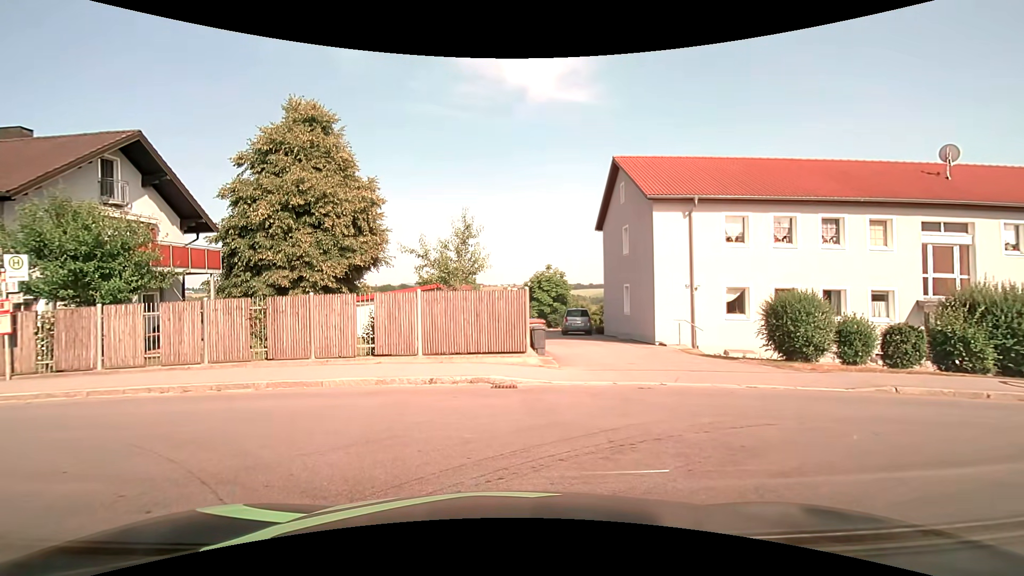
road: tertiary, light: Day
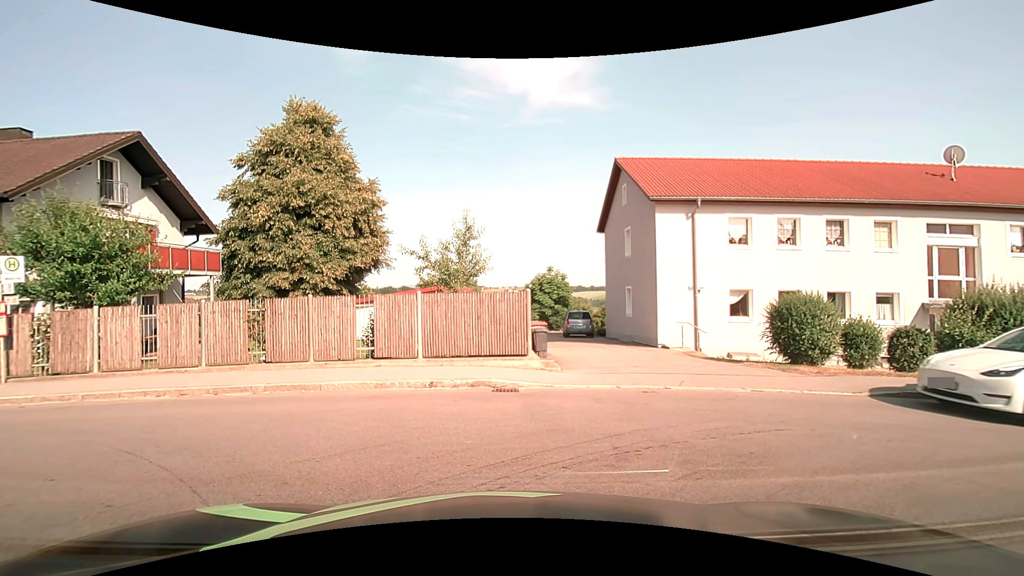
(0.0, +0.2) m; 0°
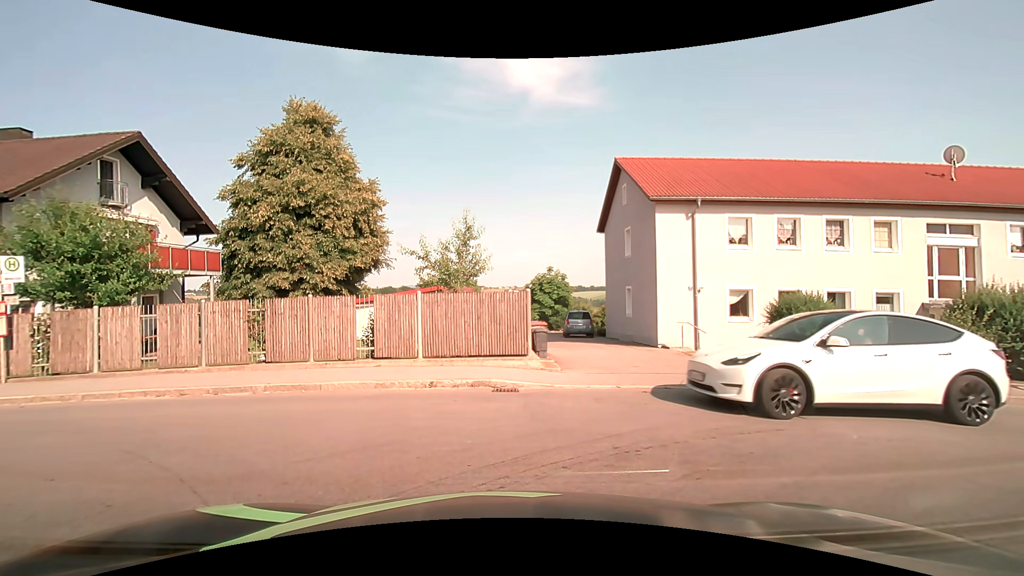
(0.0, 0.0) m; 0°
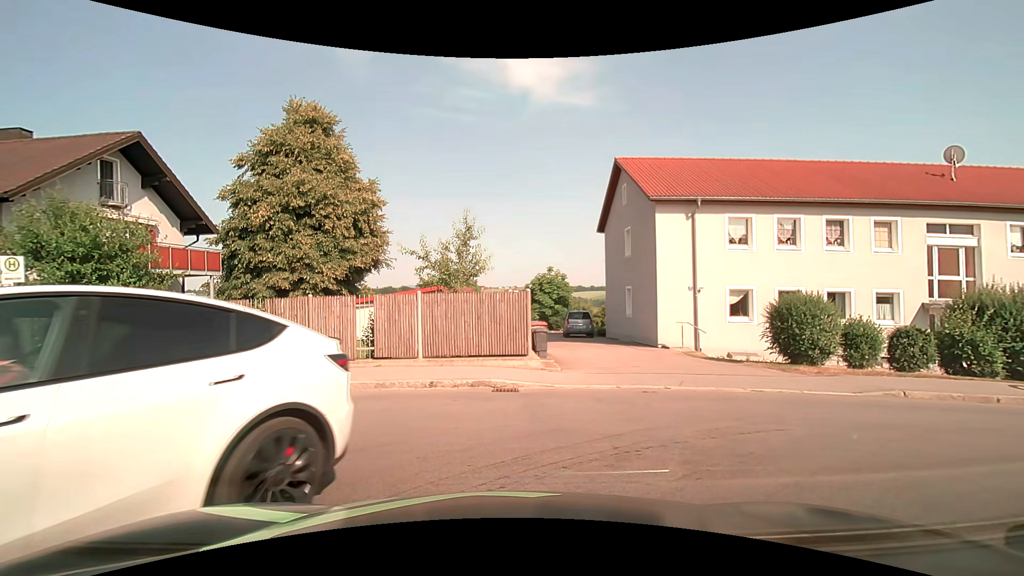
(0.0, 0.0) m; 0°
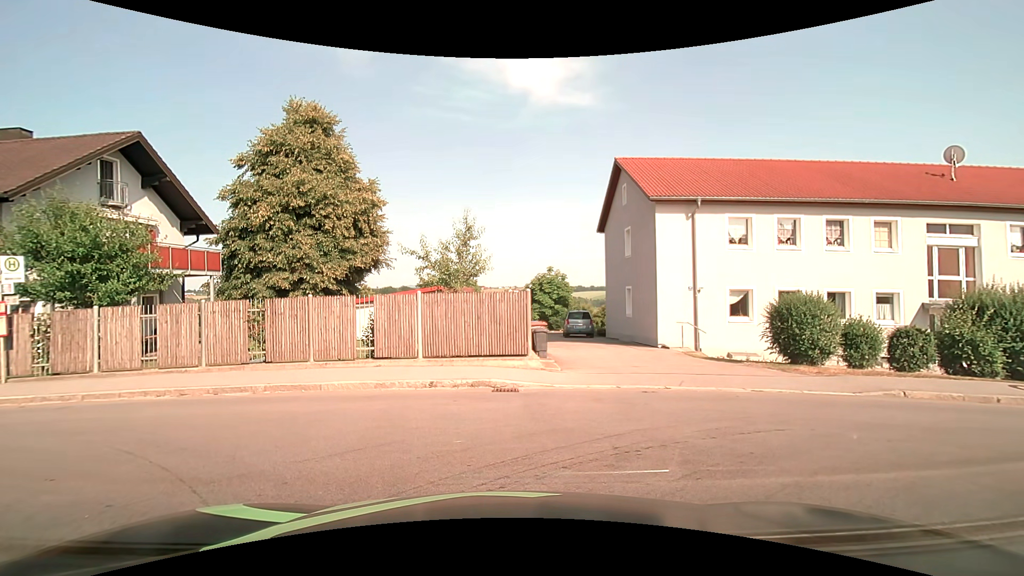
(0.0, 0.0) m; 0°
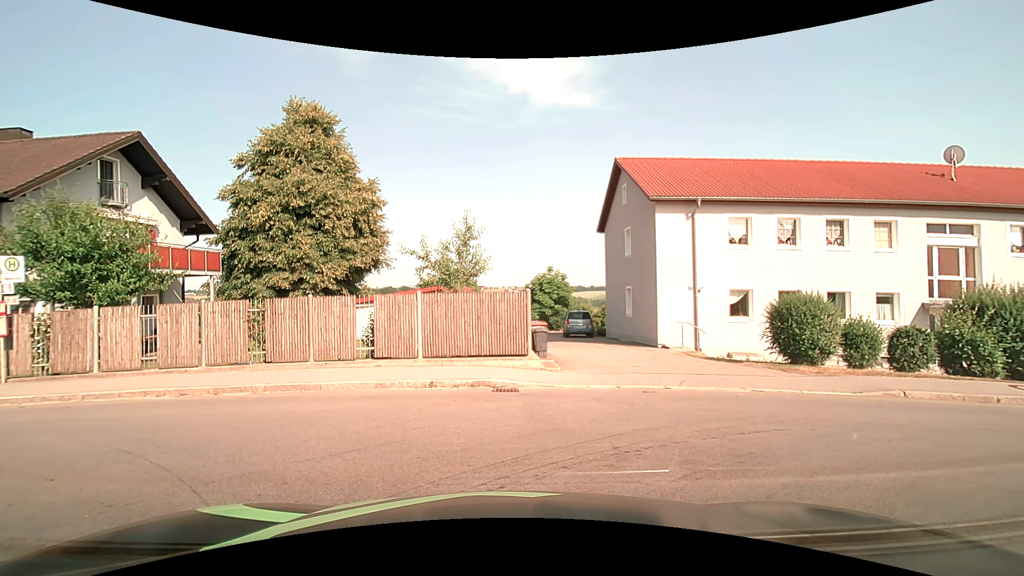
(0.0, 0.0) m; 0°
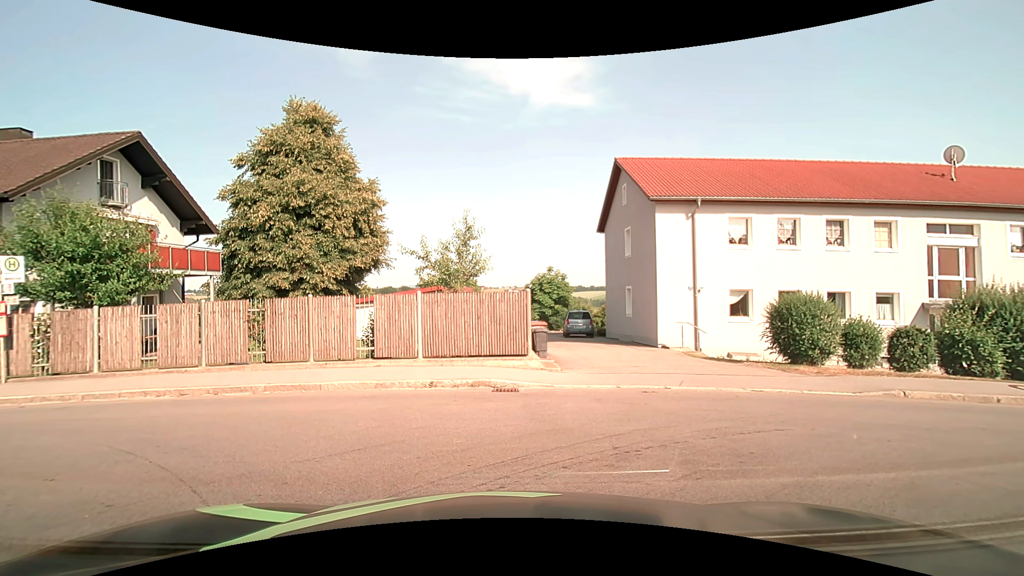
(0.0, 0.0) m; 0°
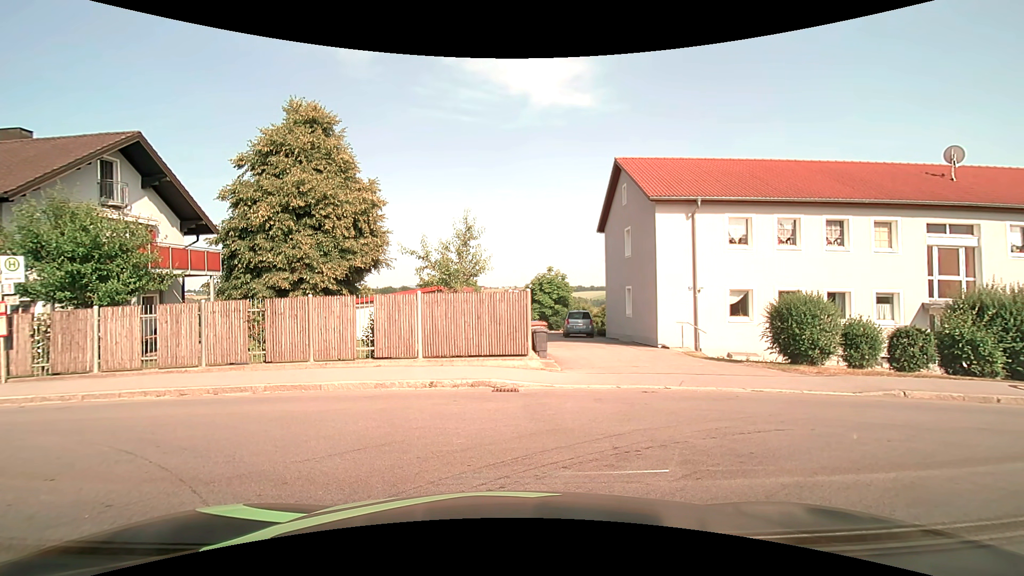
(0.0, 0.0) m; 0°
(-4, +8) (-14, +10) (-24, +11) (-34, +12) (-44, +12) (-54, +13) (-64, +13) (-74, +14) (-84, +15) (-94, +15) m
